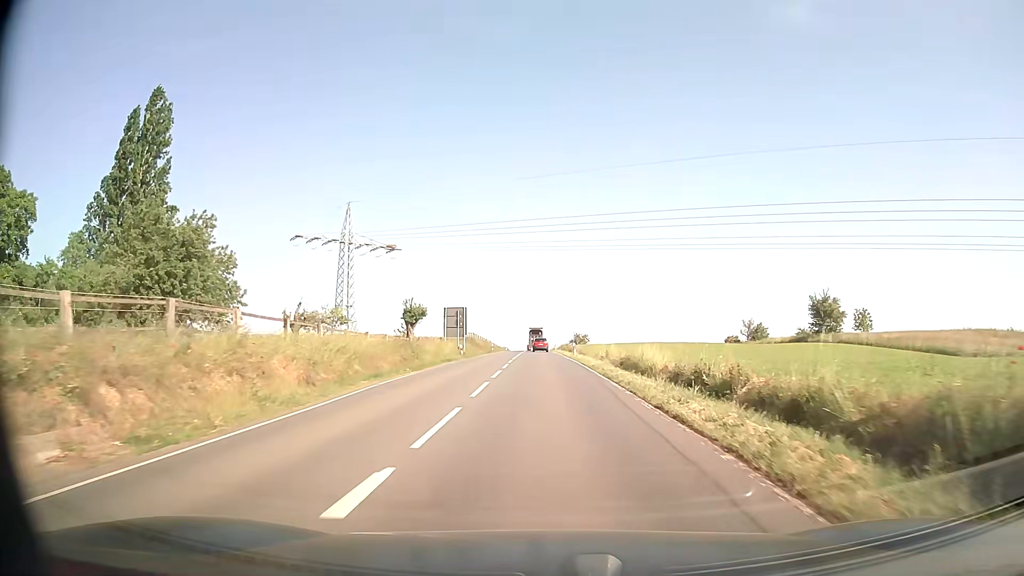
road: secondary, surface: asphalt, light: Day
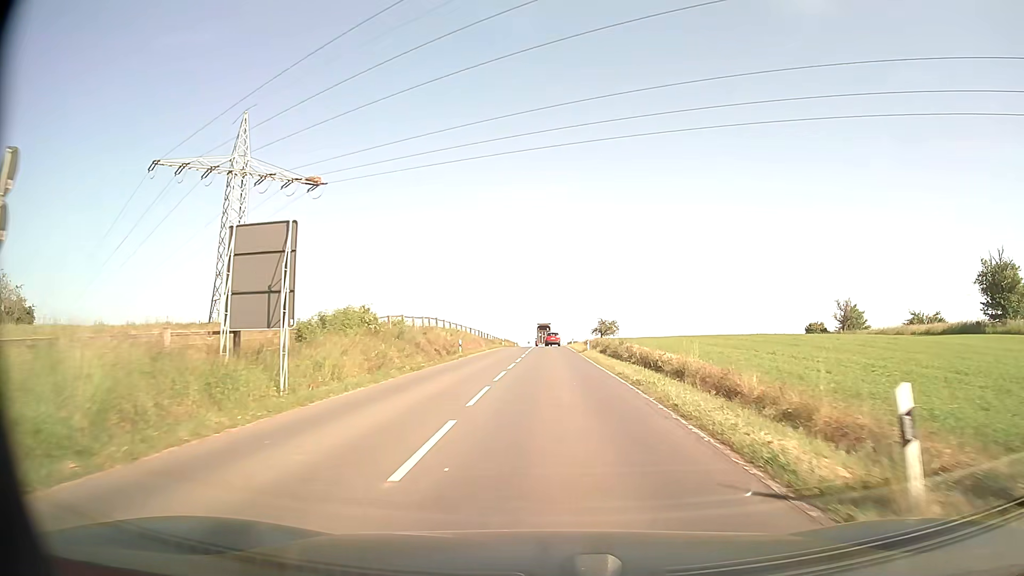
(-0.2, +44.4) m; -1°
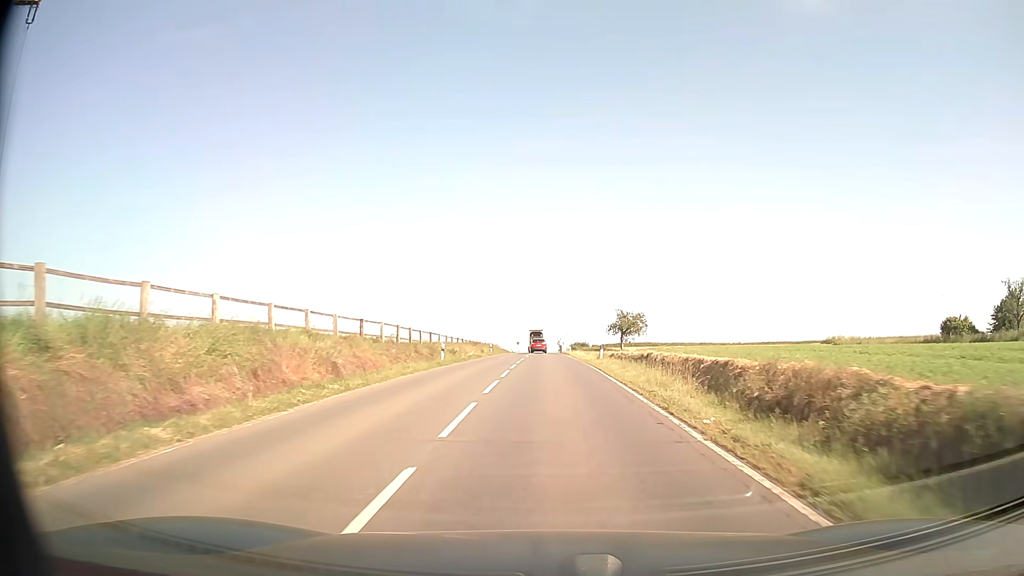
(+0.2, +45.6) m; 0°
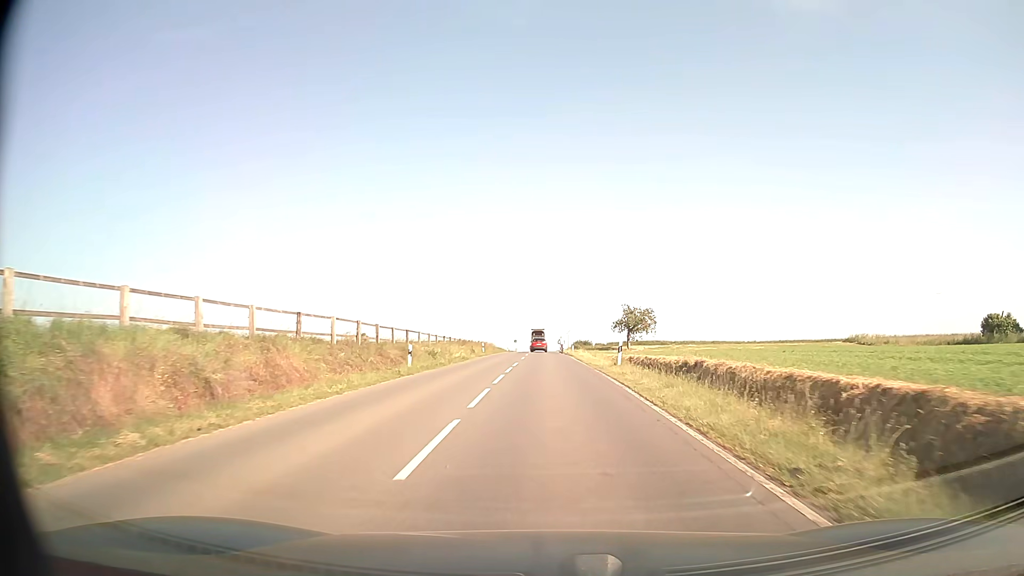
(0.0, +8.6) m; 0°
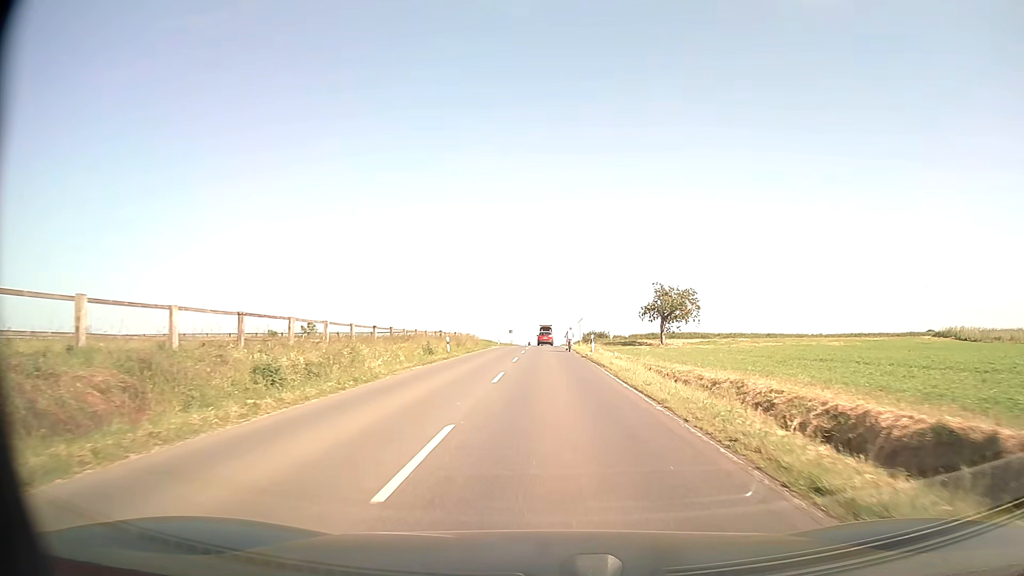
(0.0, +24.6) m; 0°
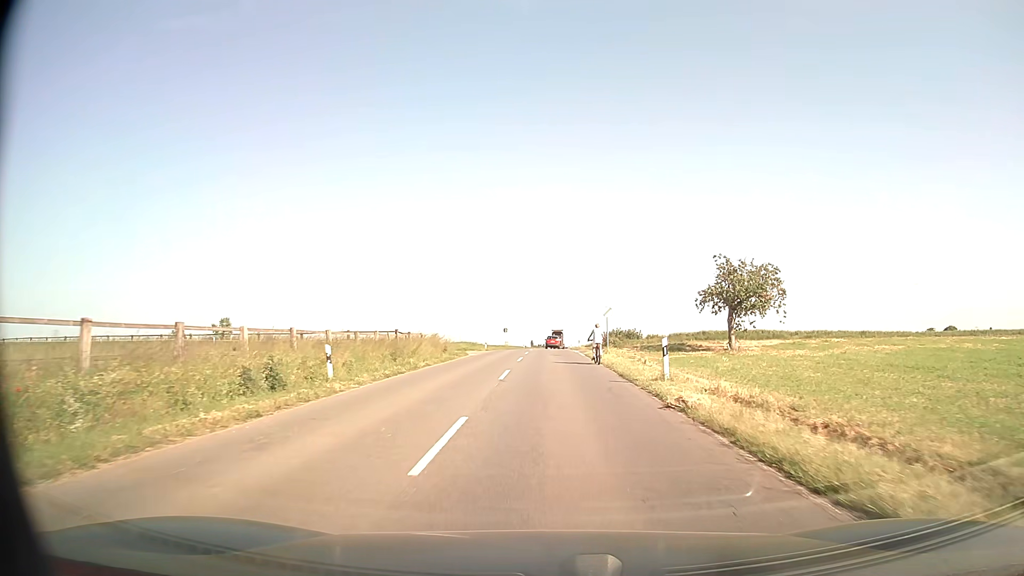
(0.0, +23.1) m; 0°
(0, +10) (0, +20) (-1, +30) (-1, +40) (-1, +50) (-1, +60) (0, +70) (0, +80) (+1, +90) (+1, +100) m
